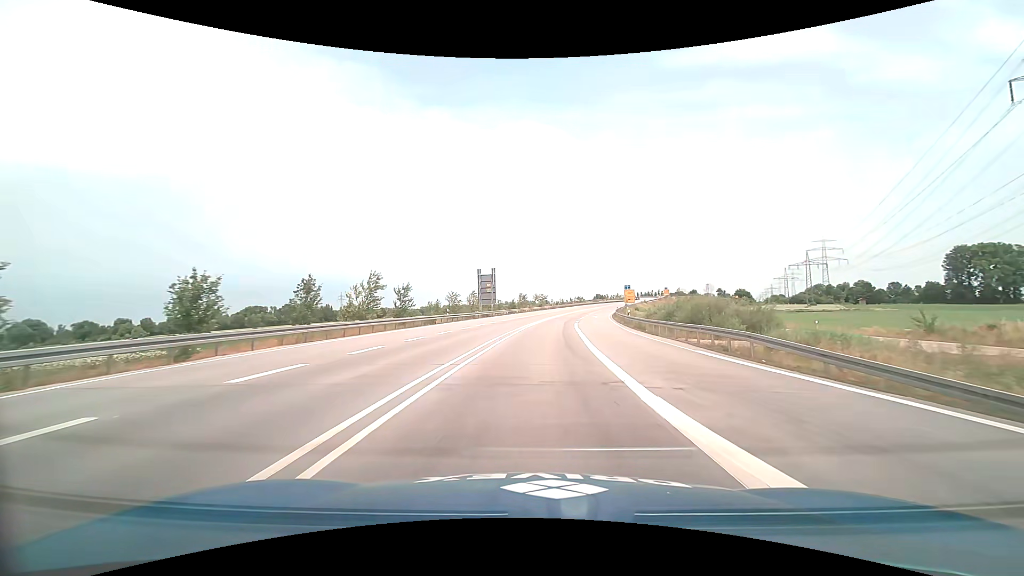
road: trunk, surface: asphalt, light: Day
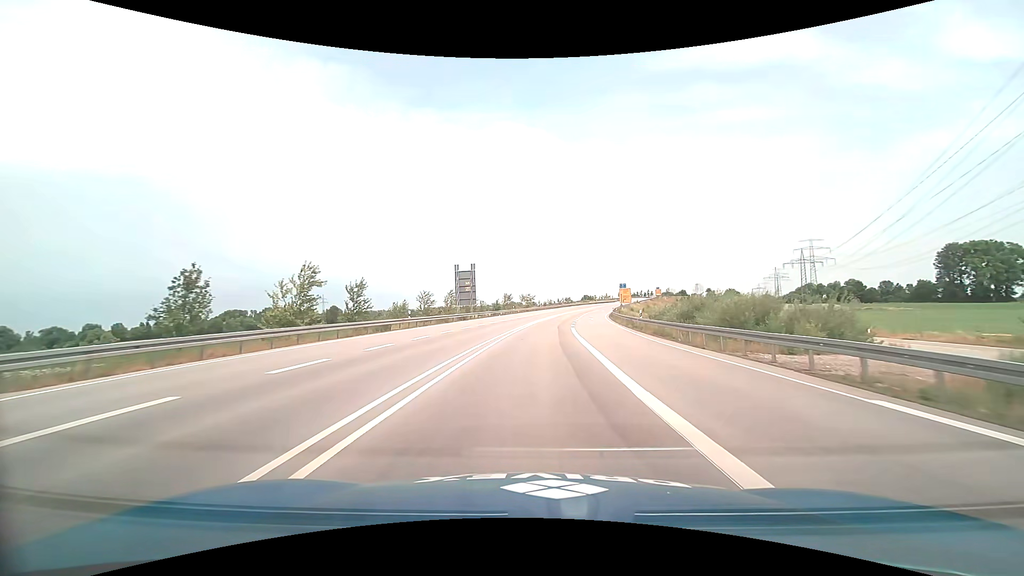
(+0.2, +10.2) m; +2°
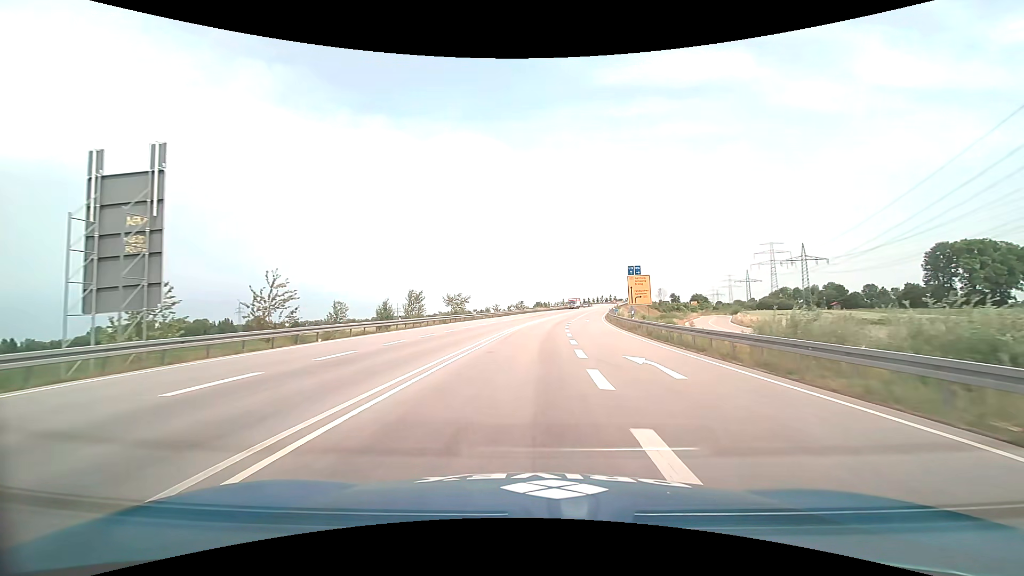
(+2.7, +49.8) m; +6°
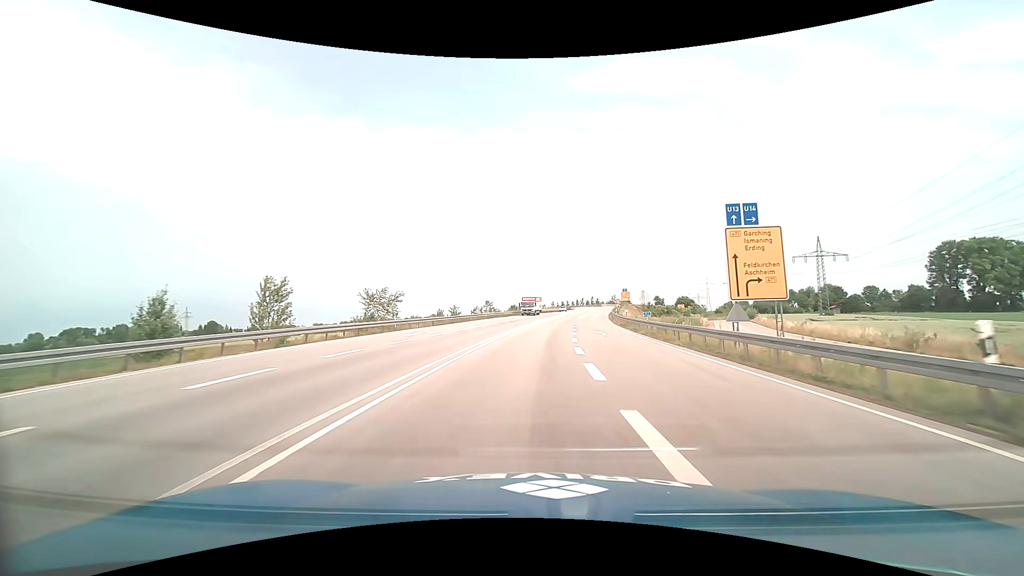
(+0.7, +29.0) m; +3°
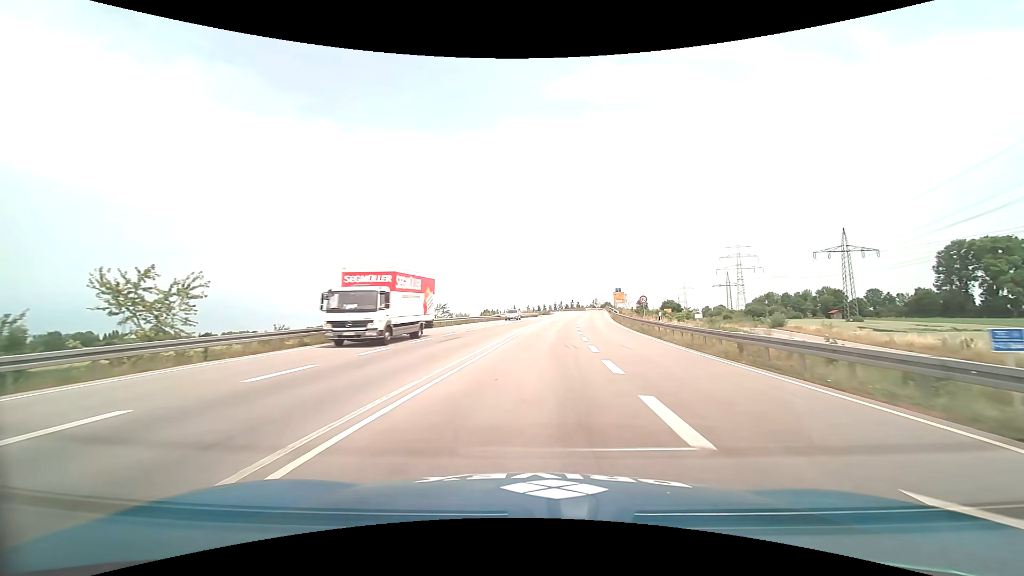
(+0.7, +28.8) m; +3°
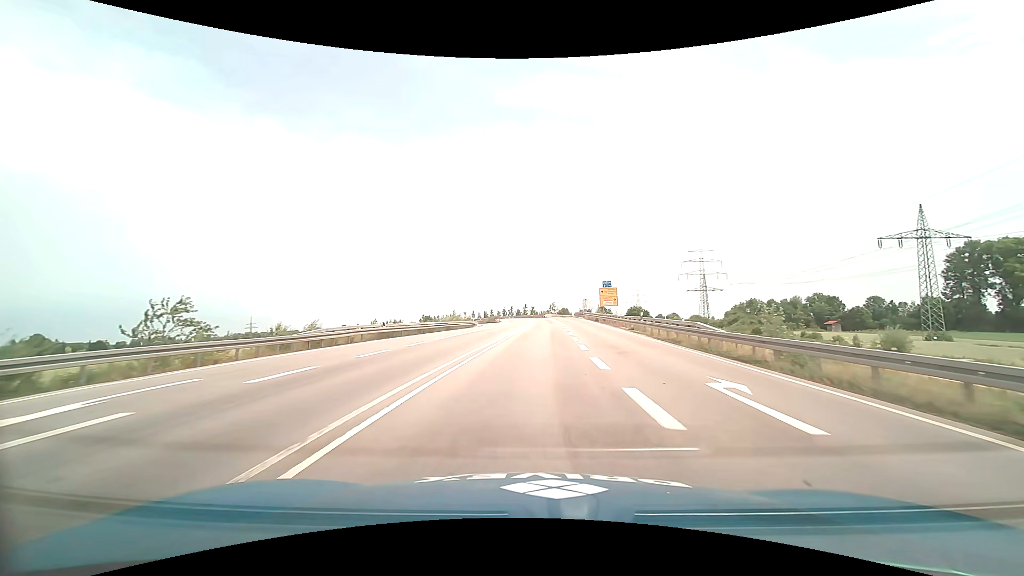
(+2.2, +47.5) m; +5°
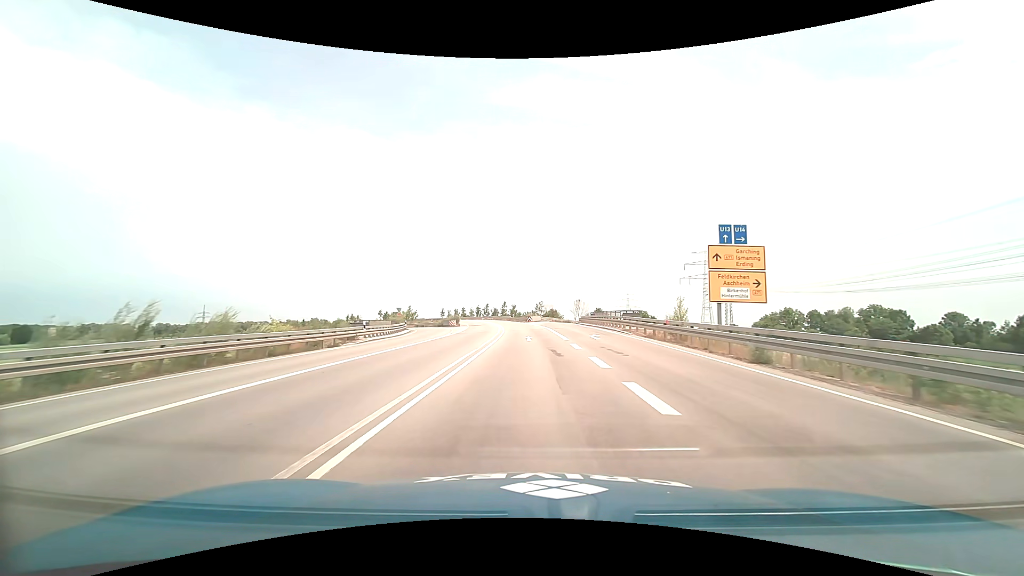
(+1.0, +47.2) m; +2°
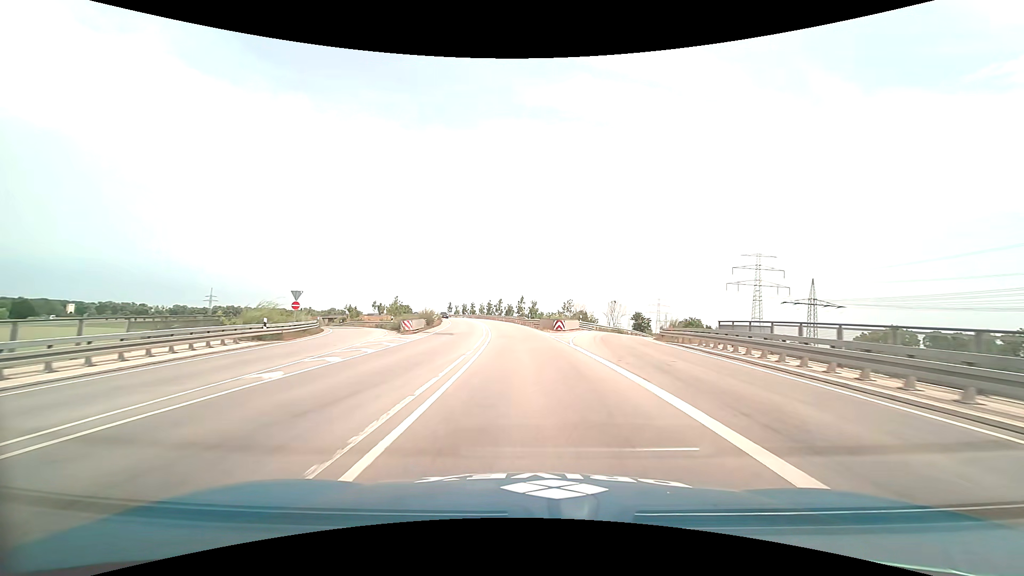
(-0.7, +38.0) m; -3°
(0, +10) (0, +20) (-1, +30) (-2, +40) (-2, +50) (-4, +60) (-5, +70) (-7, +80) (-9, +89) (-11, +99) m
